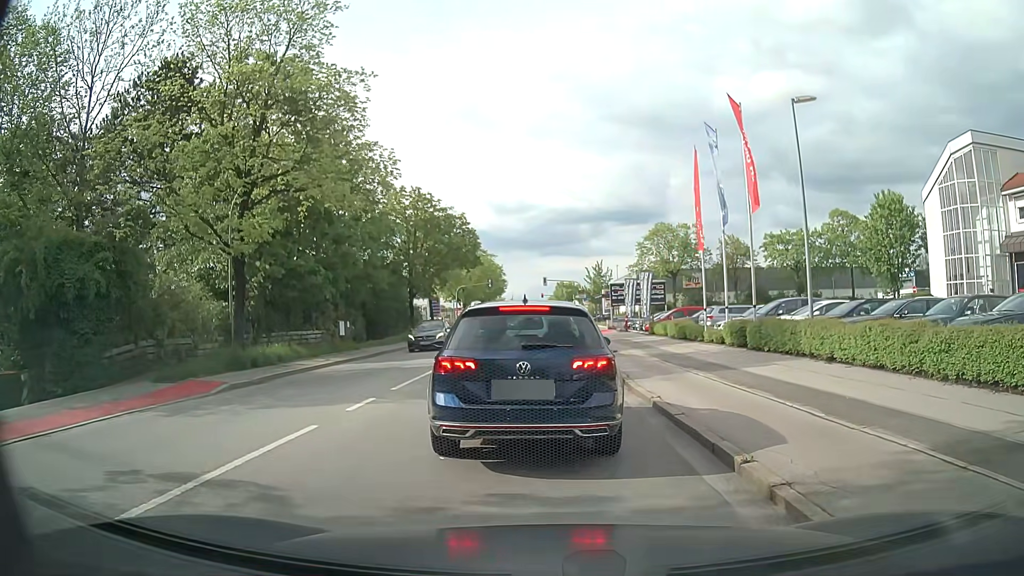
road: secondary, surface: asphalt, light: Day
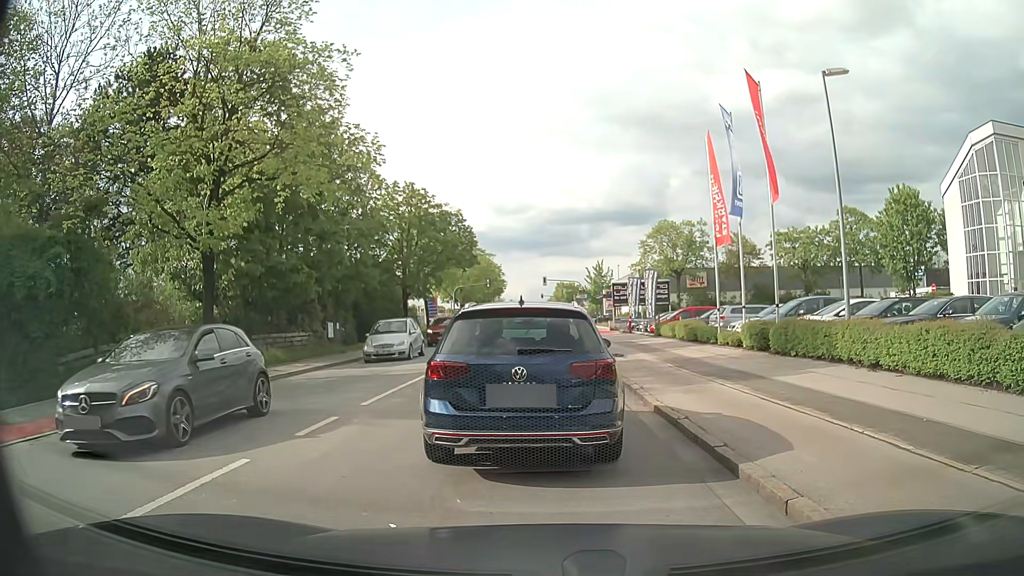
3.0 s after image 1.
(0.0, +2.1) m; +1°
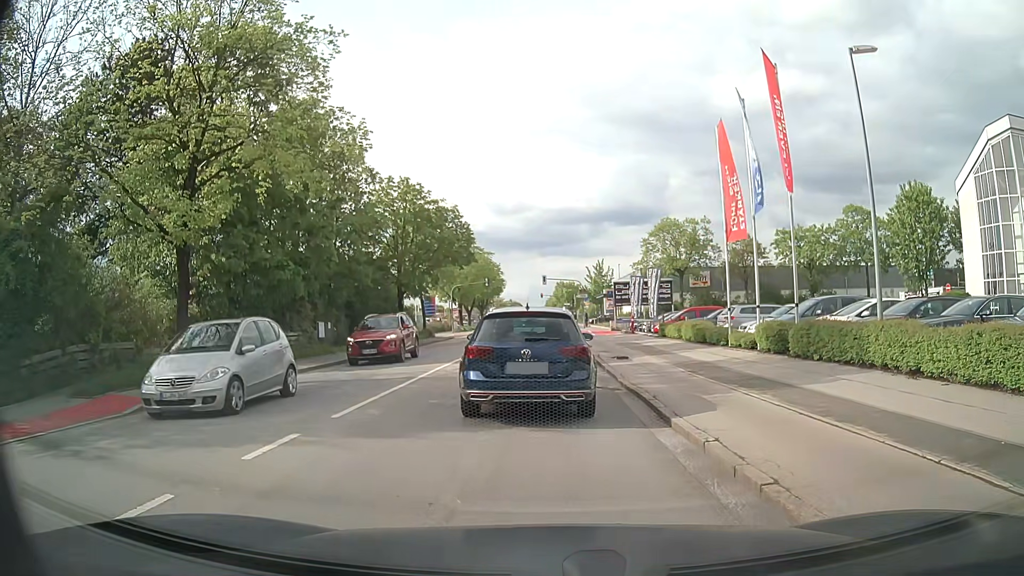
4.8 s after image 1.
(0.0, +1.6) m; -1°
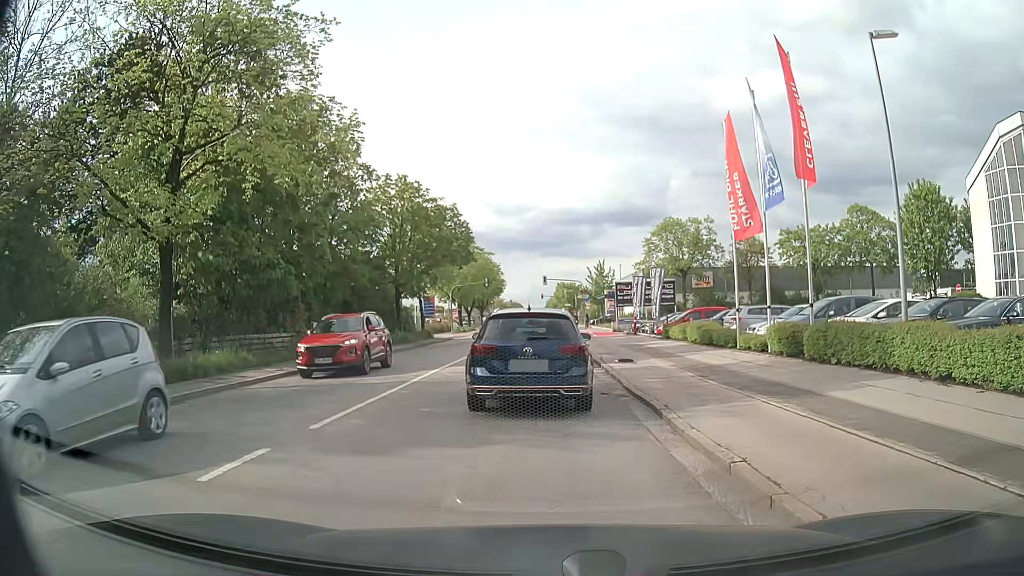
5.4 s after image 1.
(0.0, +1.0) m; +1°
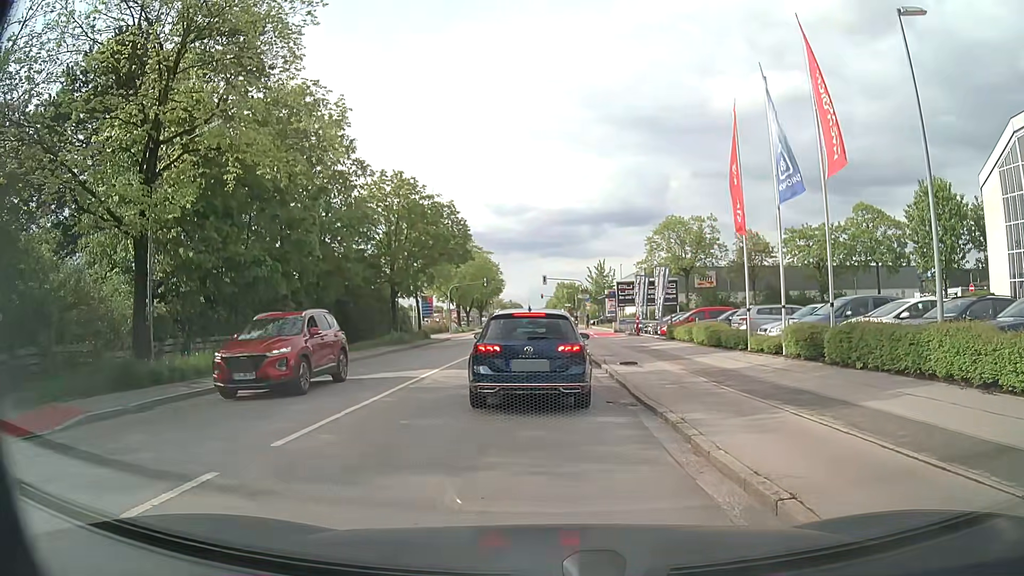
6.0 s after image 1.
(0.0, +1.3) m; -1°
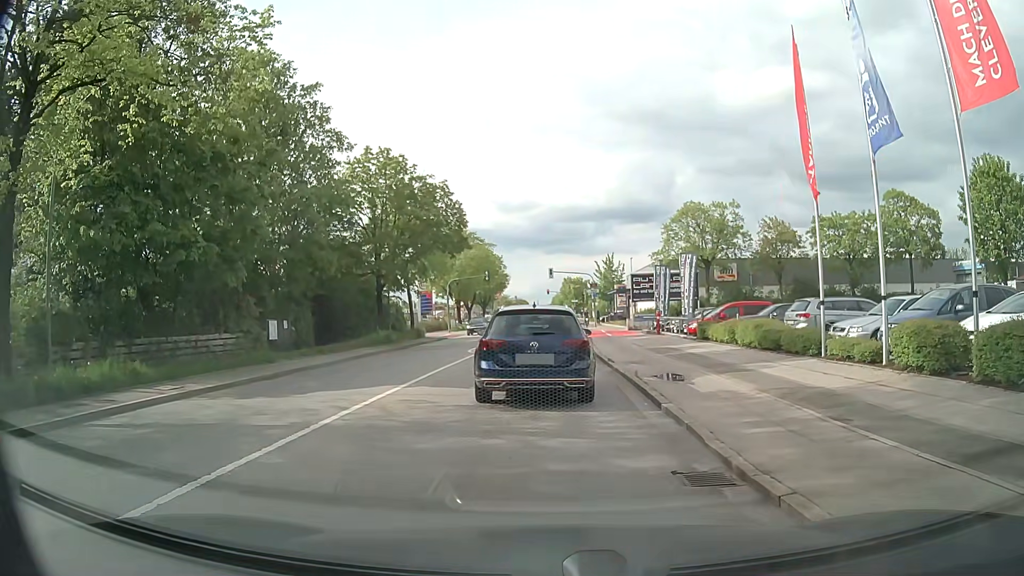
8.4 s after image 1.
(0.0, +5.4) m; -1°
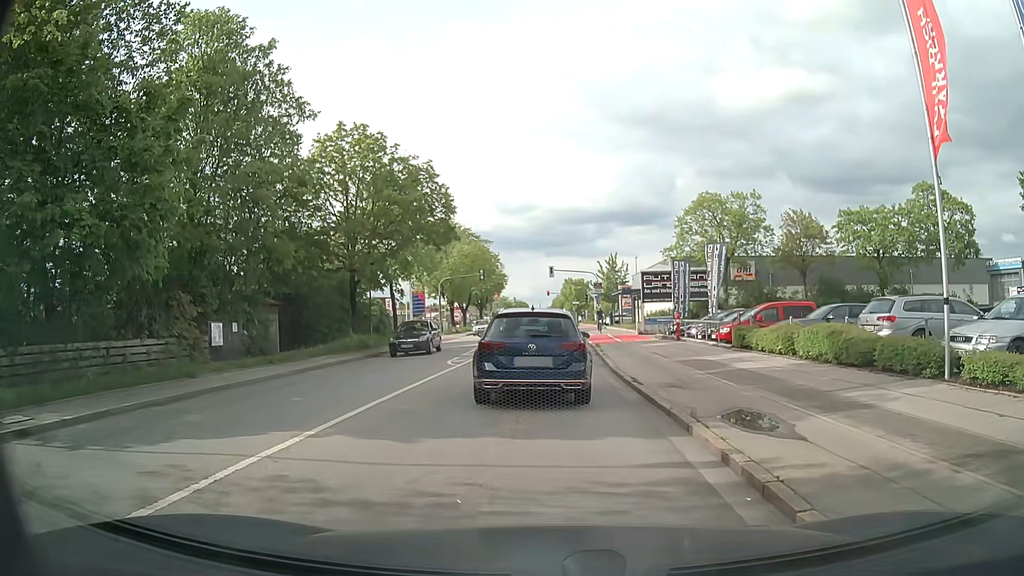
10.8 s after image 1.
(0.0, +5.4) m; 0°
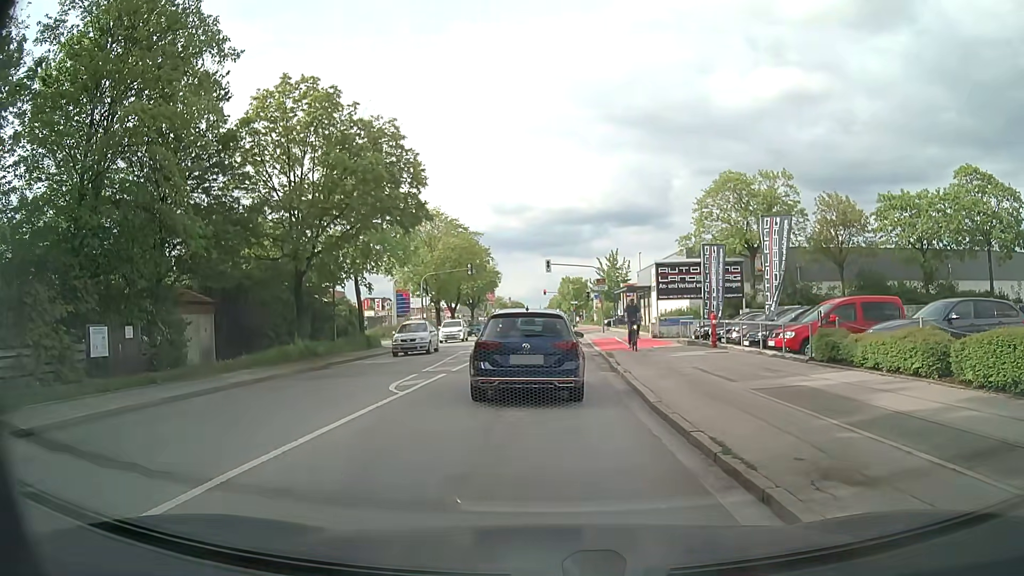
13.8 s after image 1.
(0.0, +7.3) m; +1°
